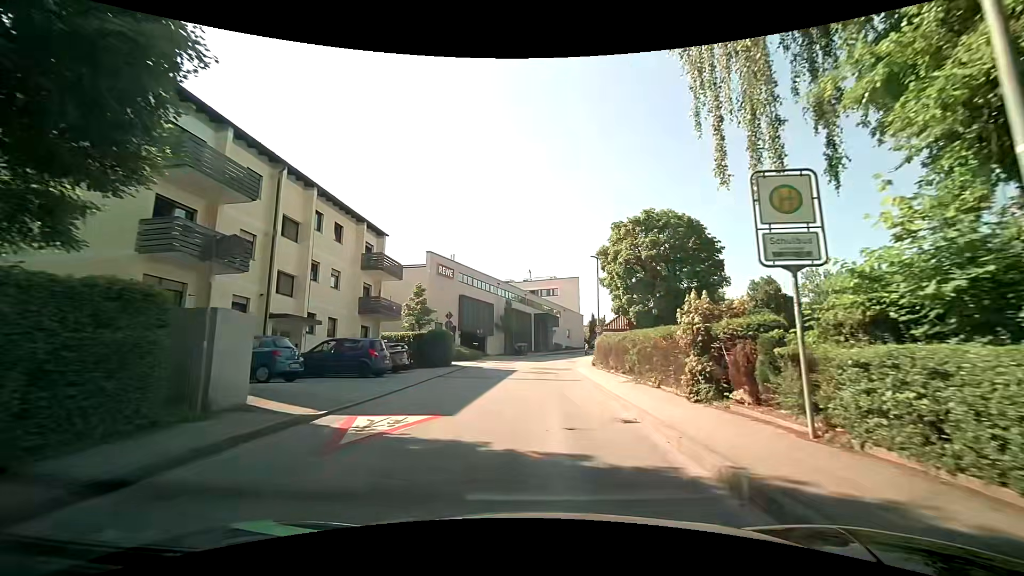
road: unclassified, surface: asphalt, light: Day
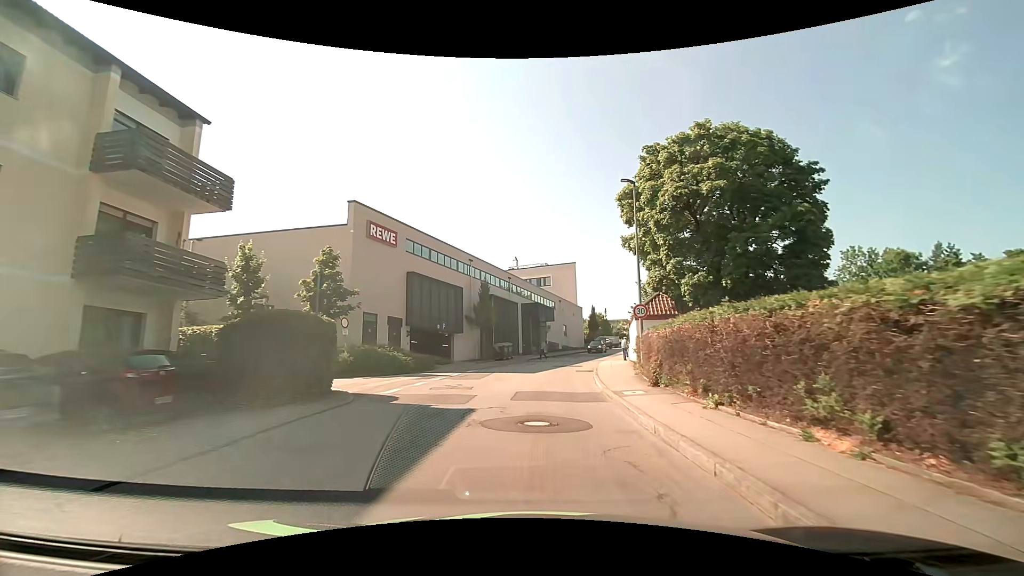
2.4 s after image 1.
(-0.2, +18.1) m; +1°
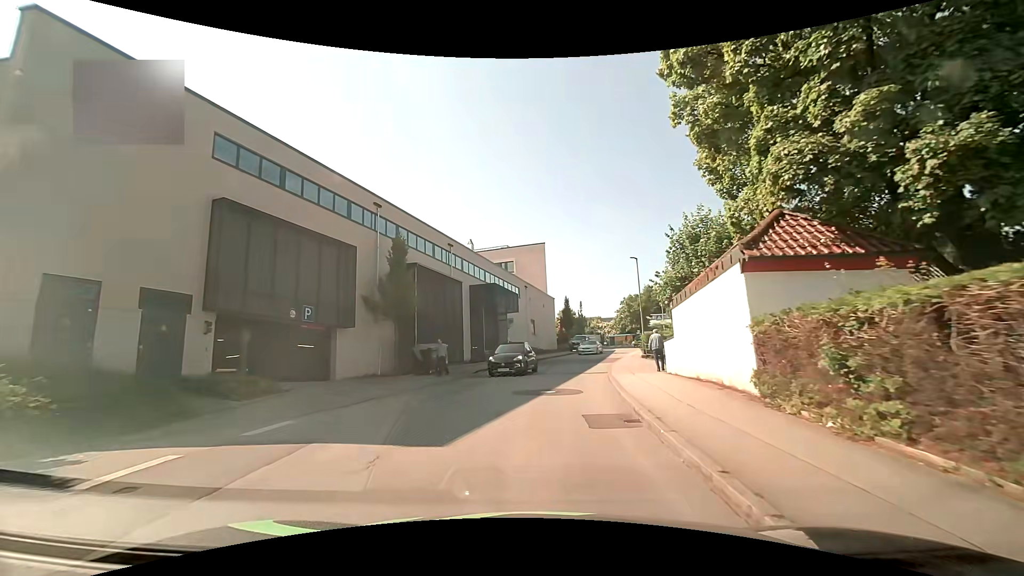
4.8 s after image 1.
(+0.6, +18.0) m; +4°
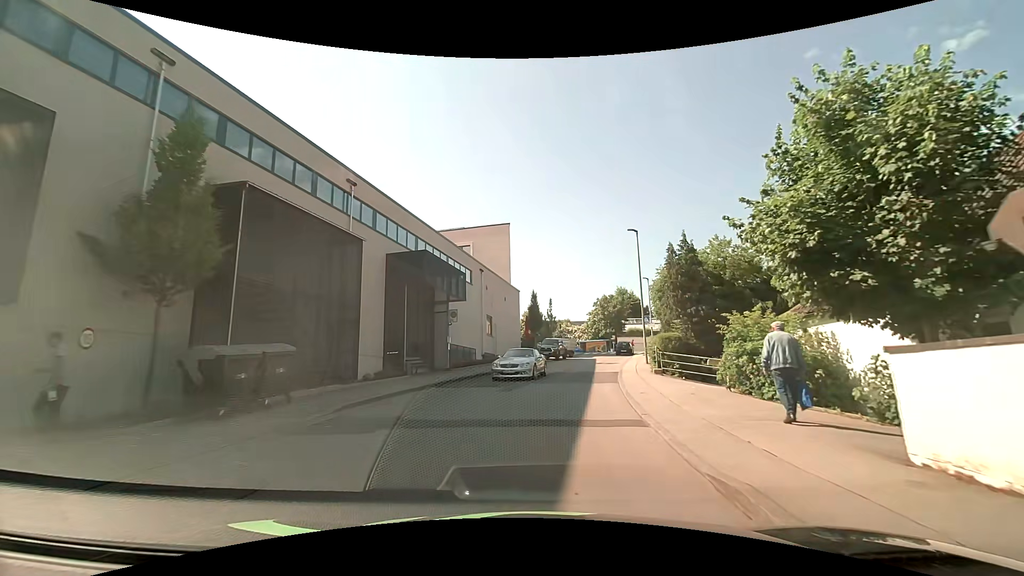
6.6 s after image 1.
(+0.5, +13.3) m; +5°
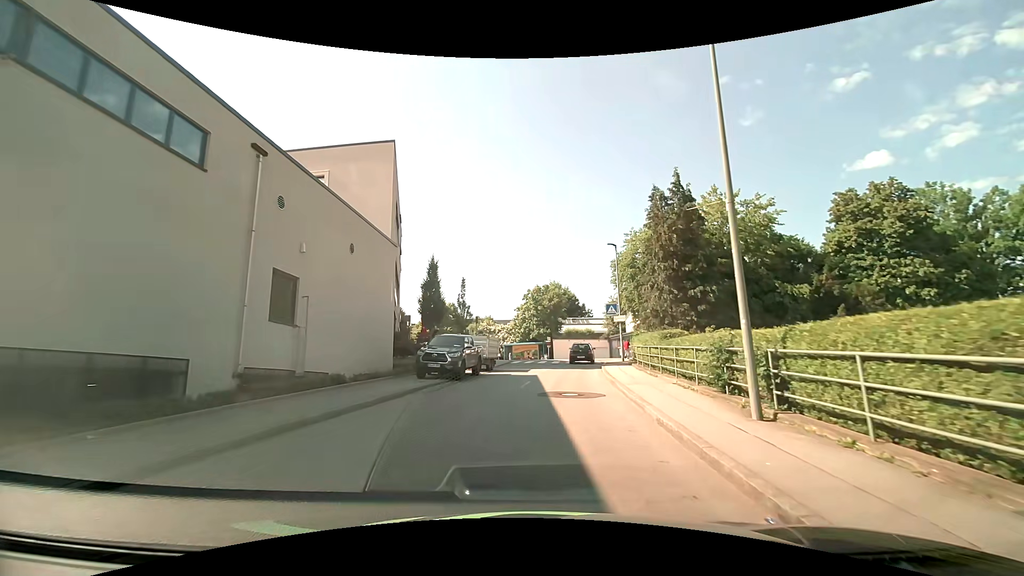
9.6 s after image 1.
(+1.6, +22.1) m; +9°
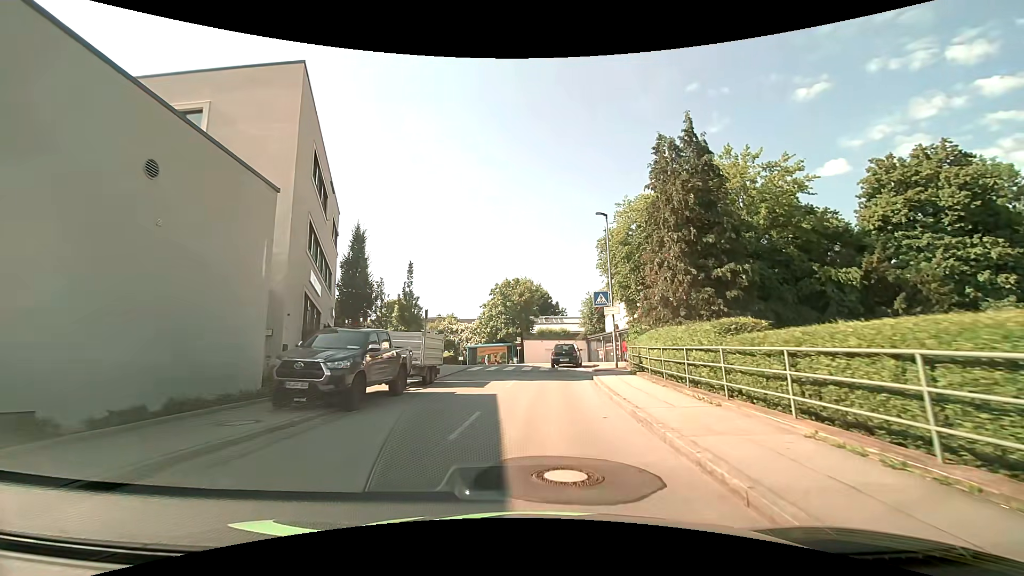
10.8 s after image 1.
(+0.2, +8.8) m; +3°
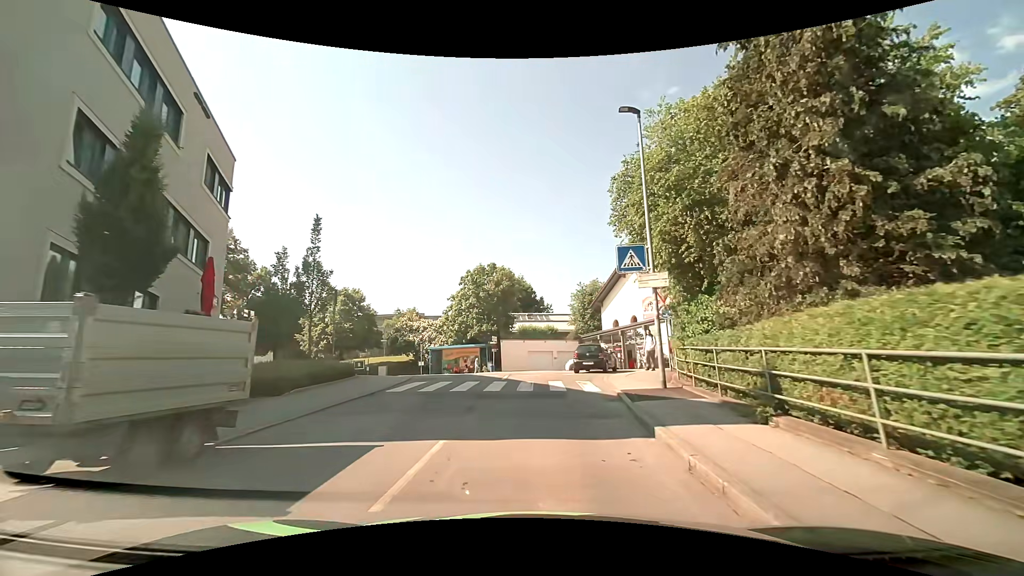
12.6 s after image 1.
(+0.2, +12.1) m; +2°
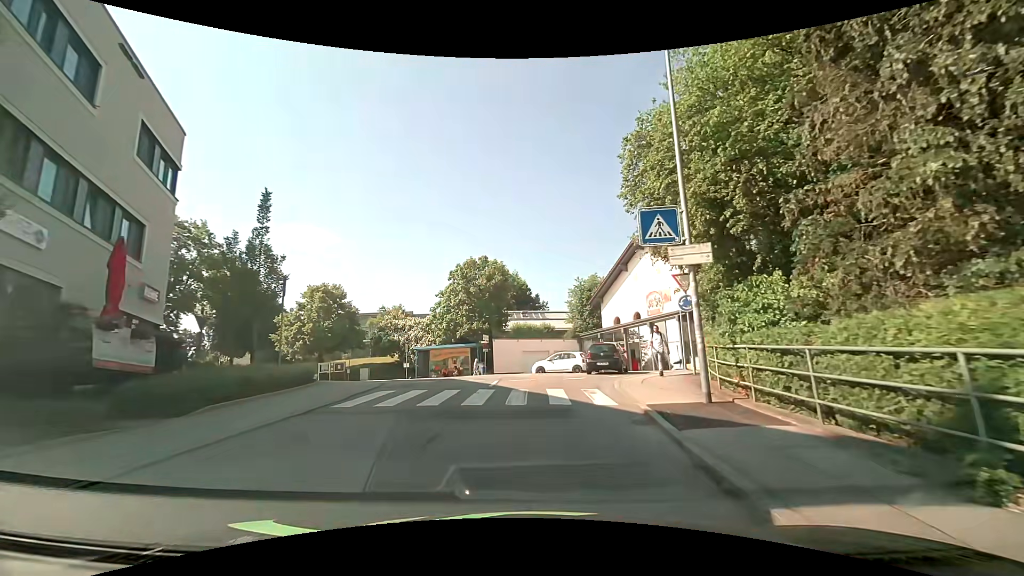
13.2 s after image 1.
(0.0, +3.6) m; +1°
